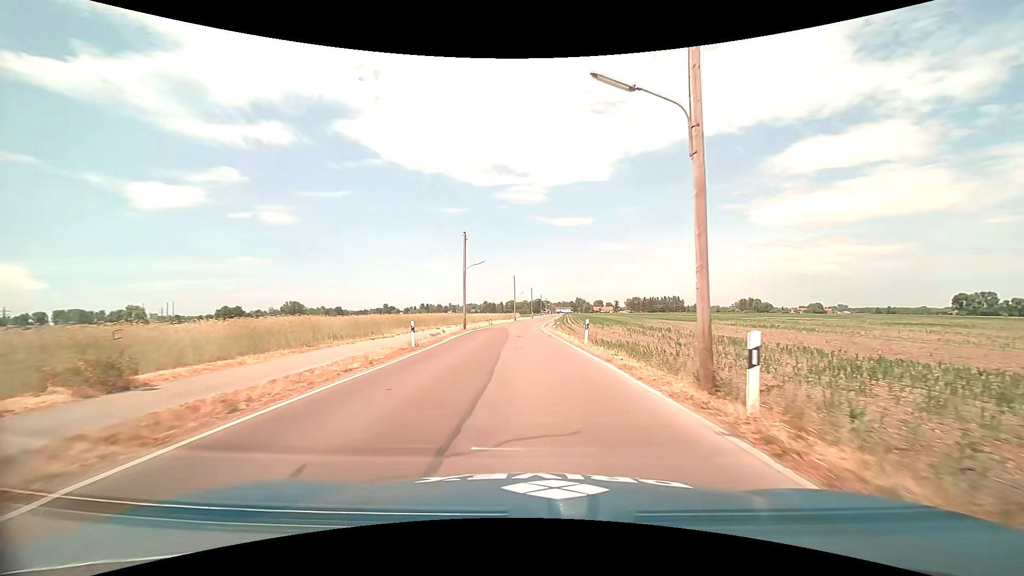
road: tertiary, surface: asphalt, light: Day
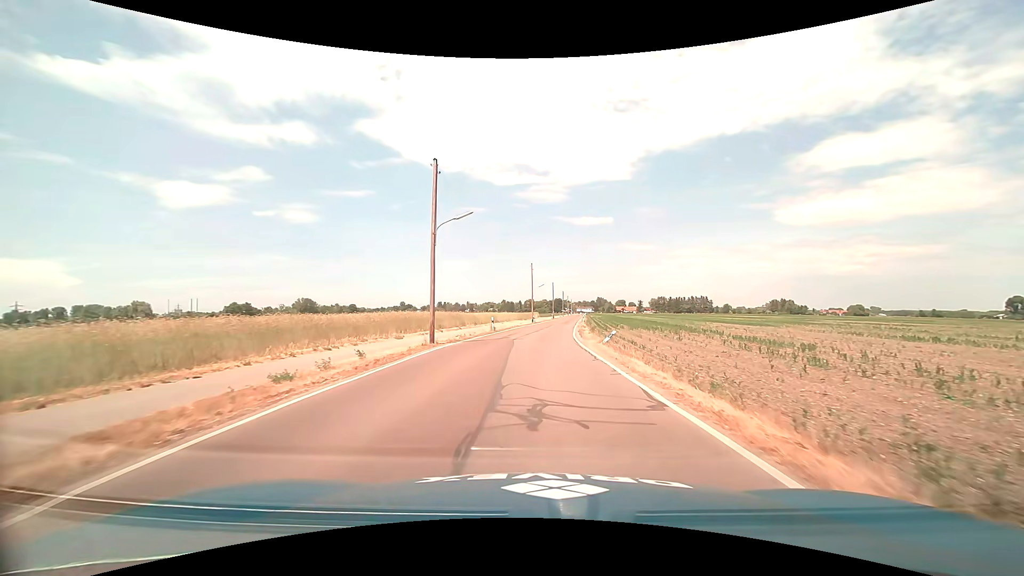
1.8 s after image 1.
(-0.5, +21.8) m; -2°
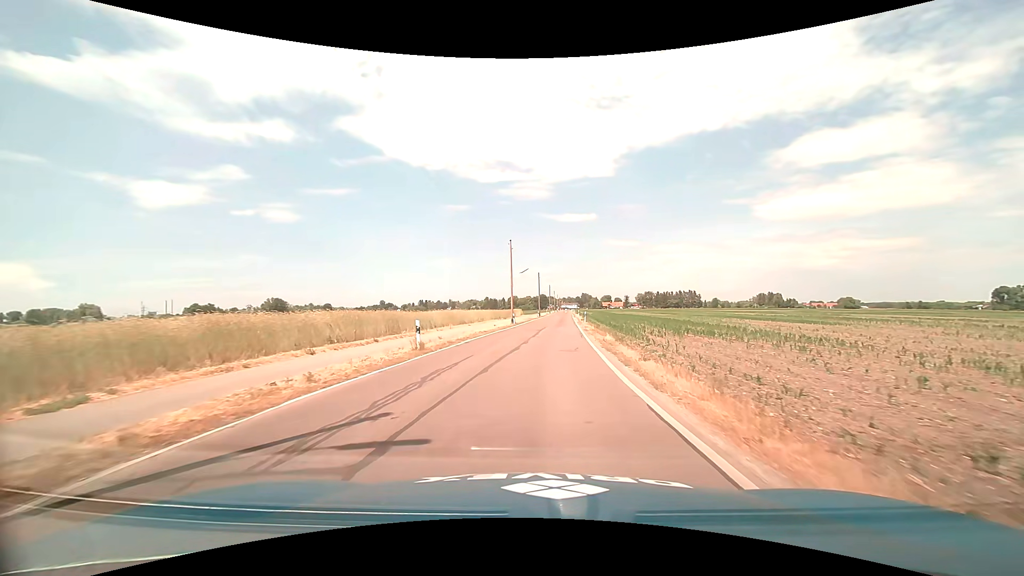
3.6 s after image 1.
(+0.4, +21.1) m; +2°
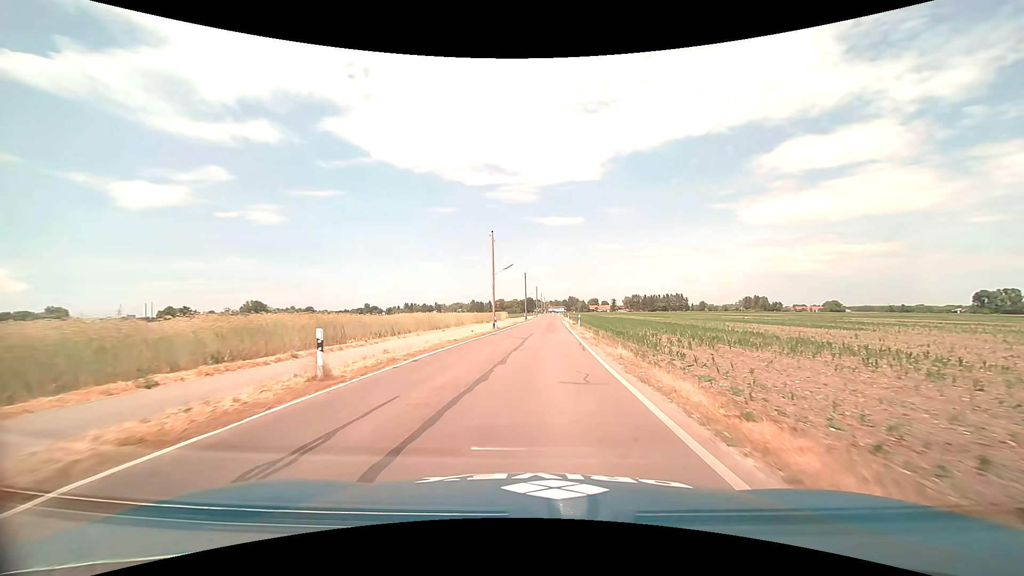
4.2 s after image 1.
(+0.1, +7.2) m; +2°
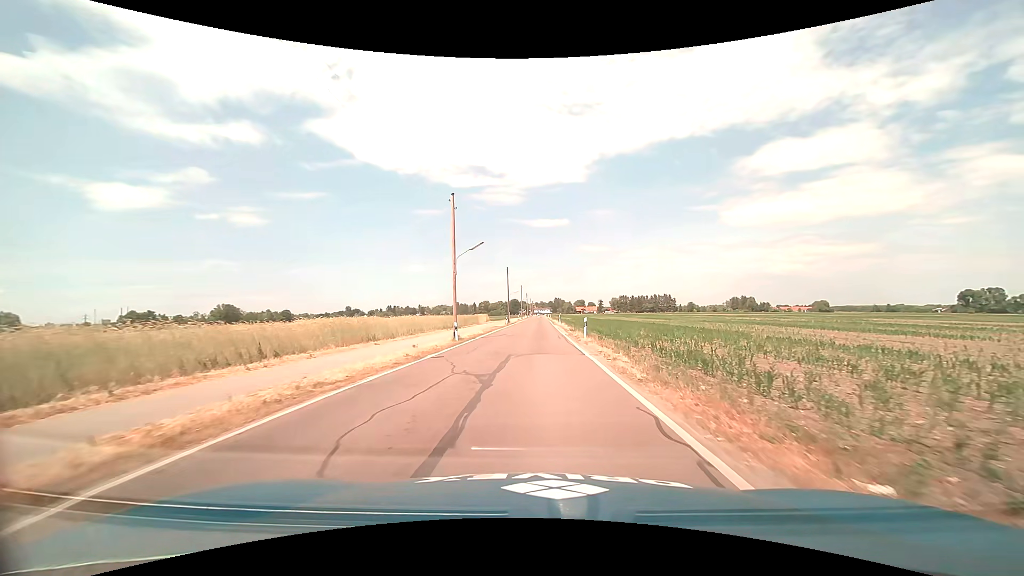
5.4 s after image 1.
(+0.2, +14.7) m; +2°
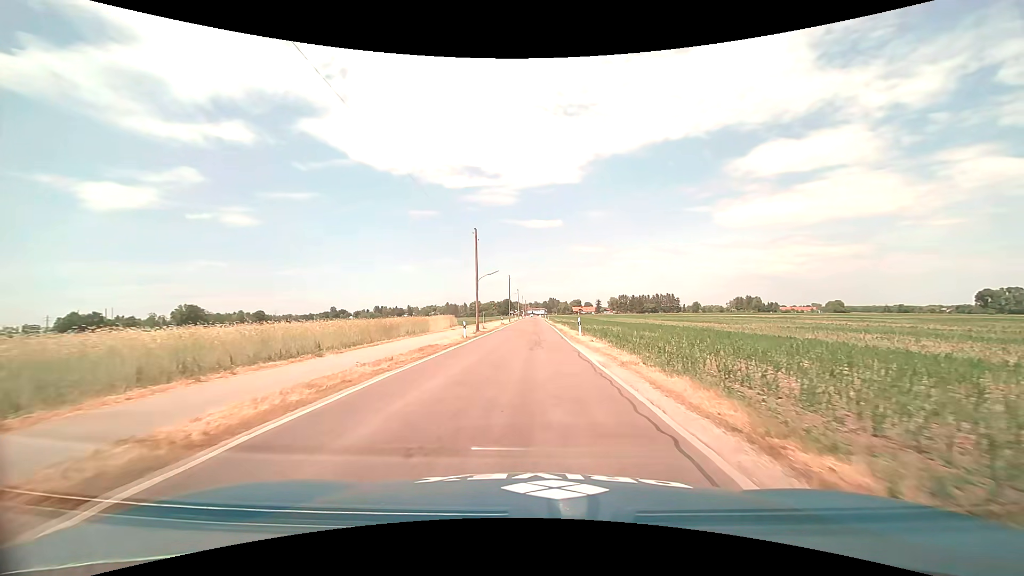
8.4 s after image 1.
(+0.3, +35.8) m; +1°
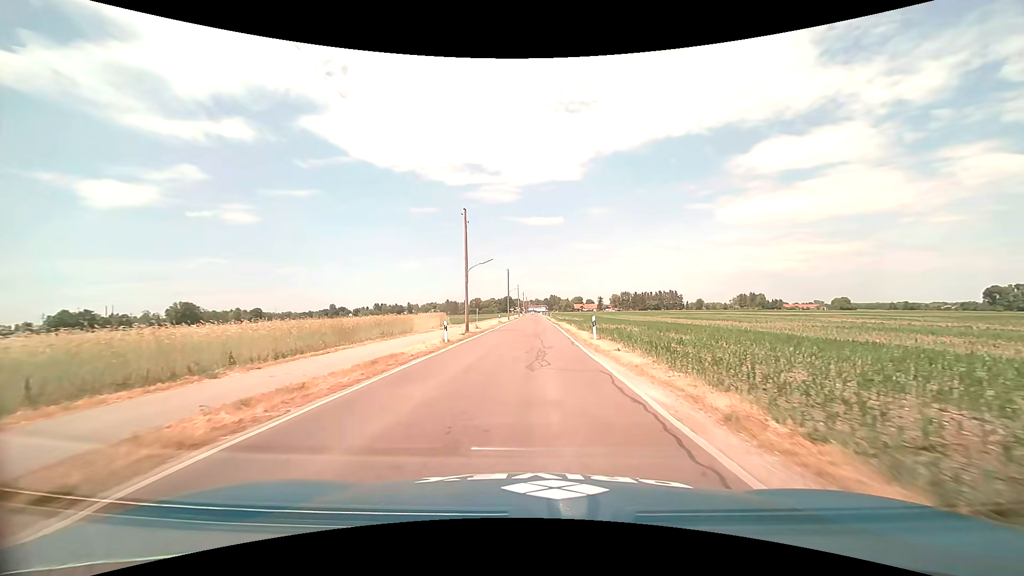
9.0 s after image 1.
(0.0, +6.9) m; 0°
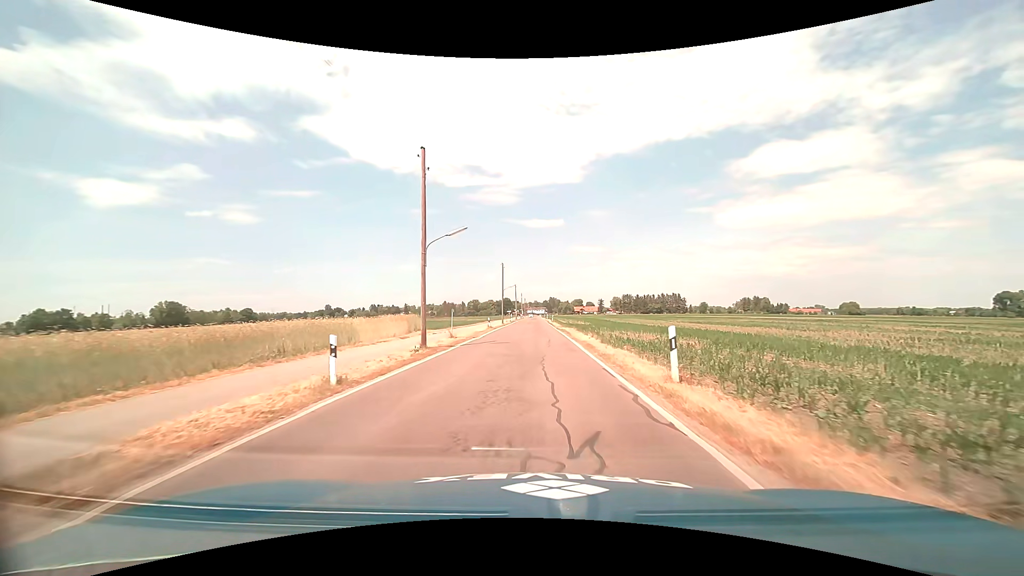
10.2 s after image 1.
(-0.1, +13.3) m; 0°
(0, +10) (0, +20) (0, +30) (0, +40) (+1, +50) (+1, +60) (+1, +70) (+1, +80) (+1, +90) (+1, +100) m
